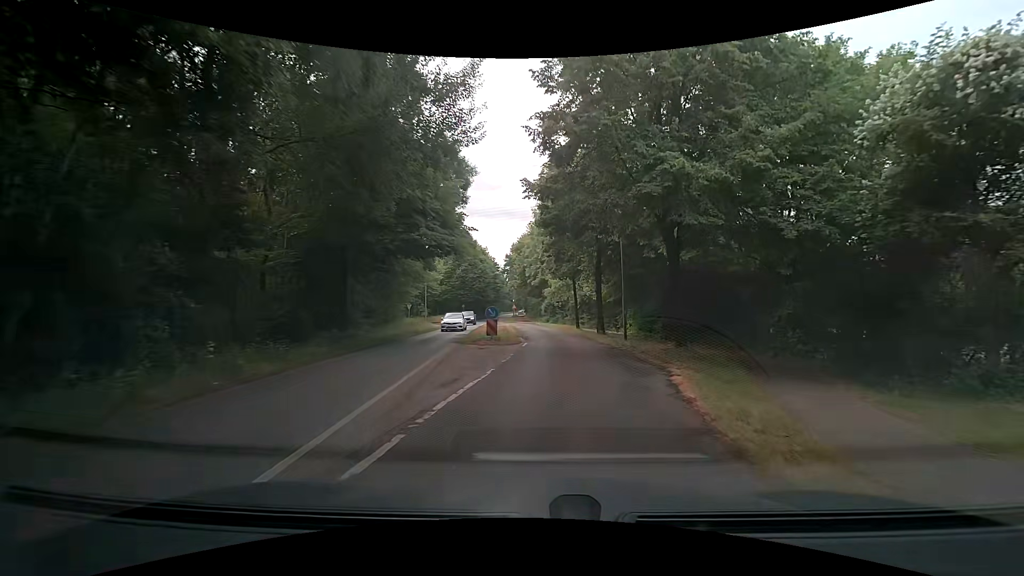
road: secondary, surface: asphalt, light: Day
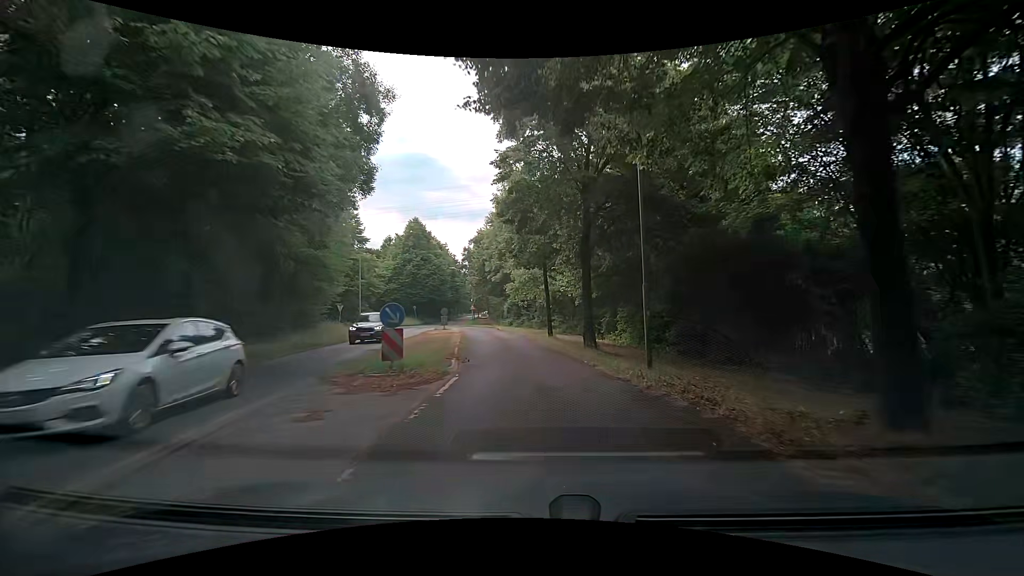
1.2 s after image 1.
(+0.5, +11.2) m; +4°
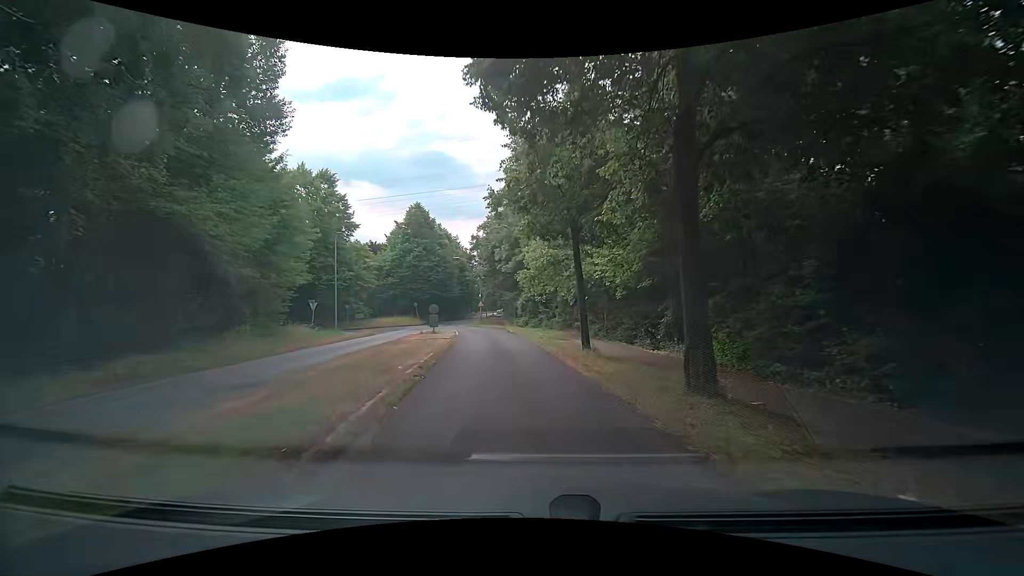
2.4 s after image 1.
(0.0, +10.7) m; -2°
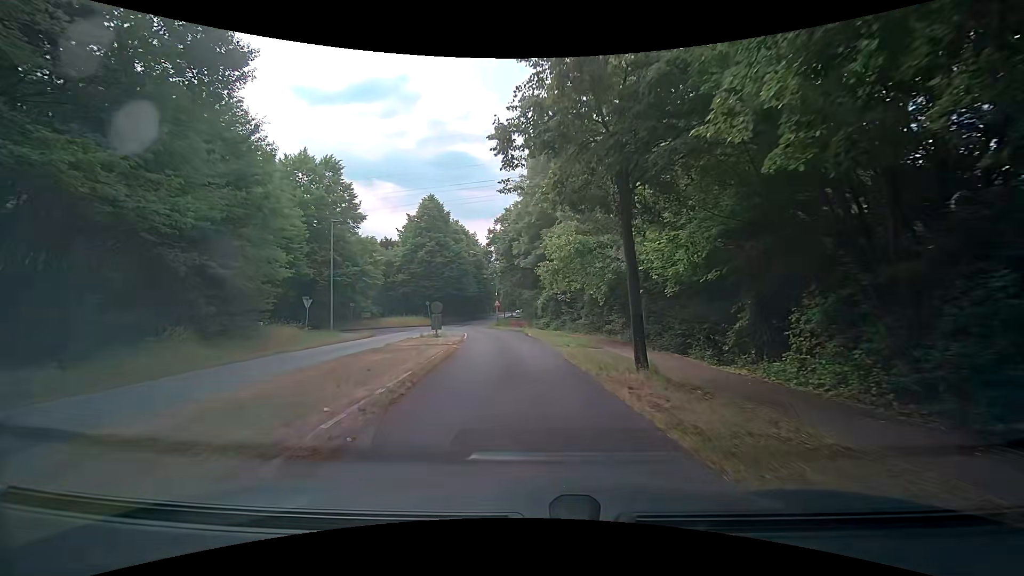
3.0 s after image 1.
(-0.1, +5.2) m; -1°
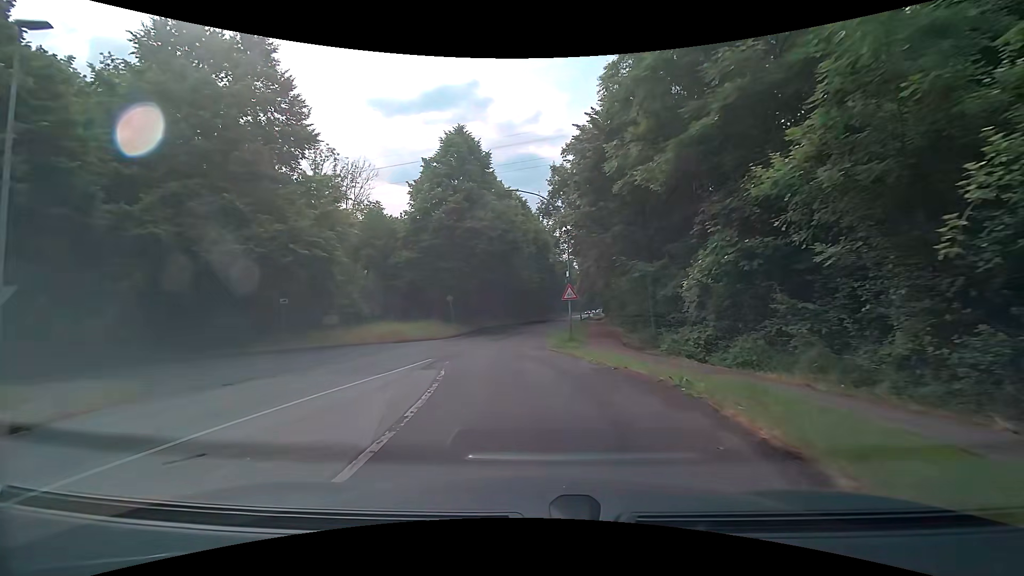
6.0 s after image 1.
(-2.3, +26.8) m; -10°
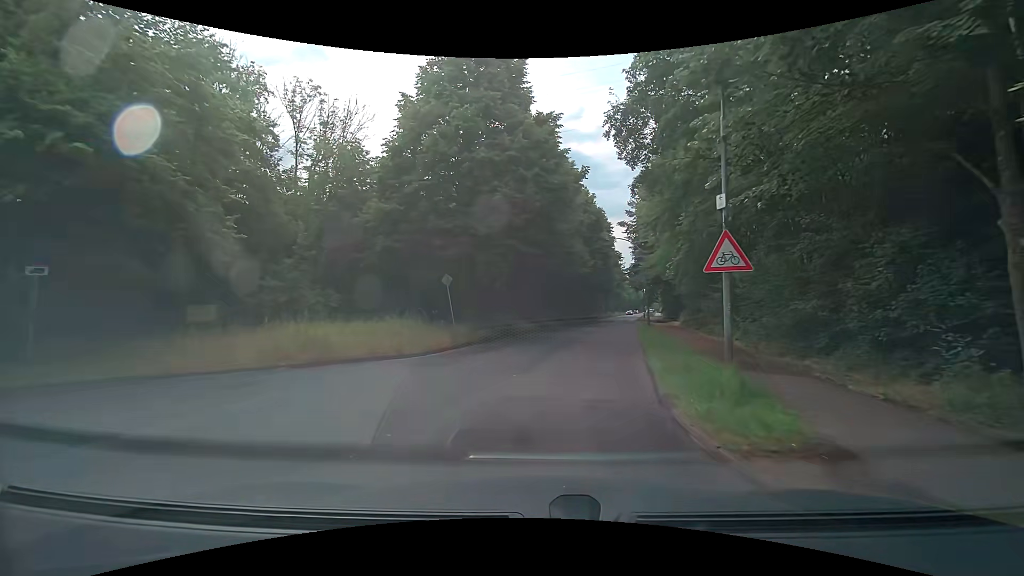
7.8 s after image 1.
(-0.7, +15.5) m; -5°
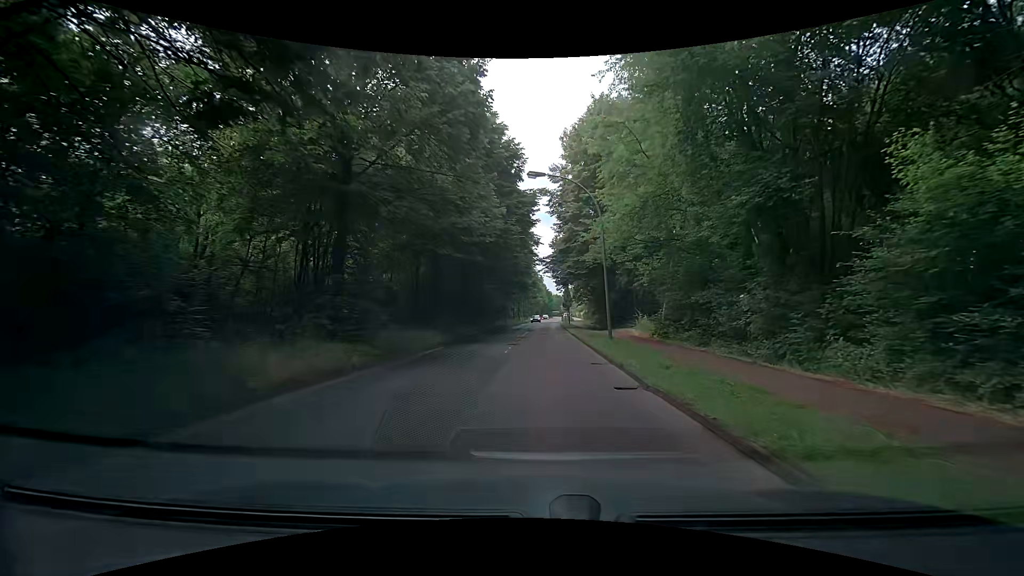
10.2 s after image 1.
(+2.3, +20.8) m; +12°
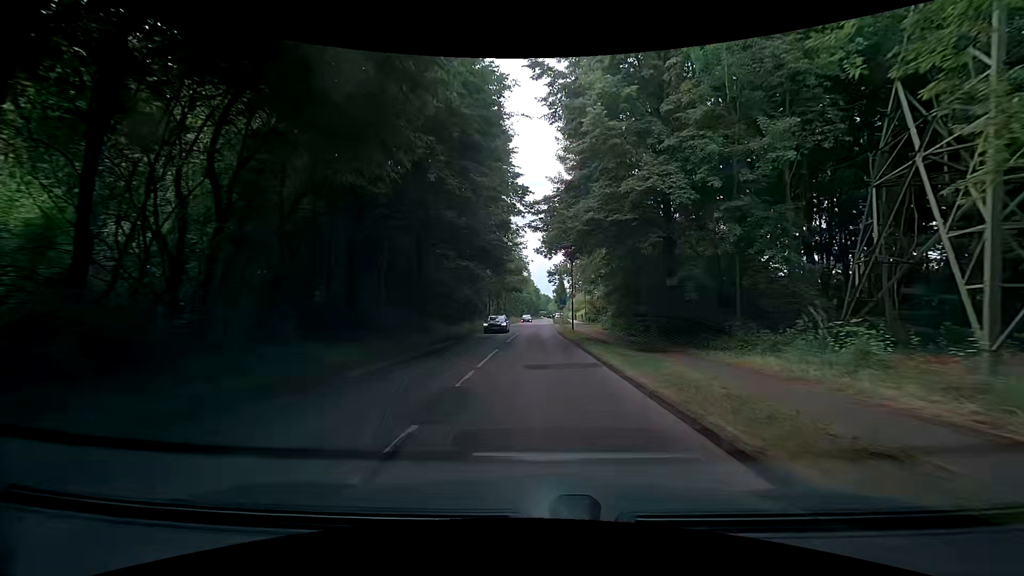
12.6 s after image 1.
(+0.2, +23.8) m; +2°
(0, +10) (0, +20) (0, +30) (0, +40) (0, +50) (0, +60) (0, +70) (0, +80) (0, +90) (0, +100) m
